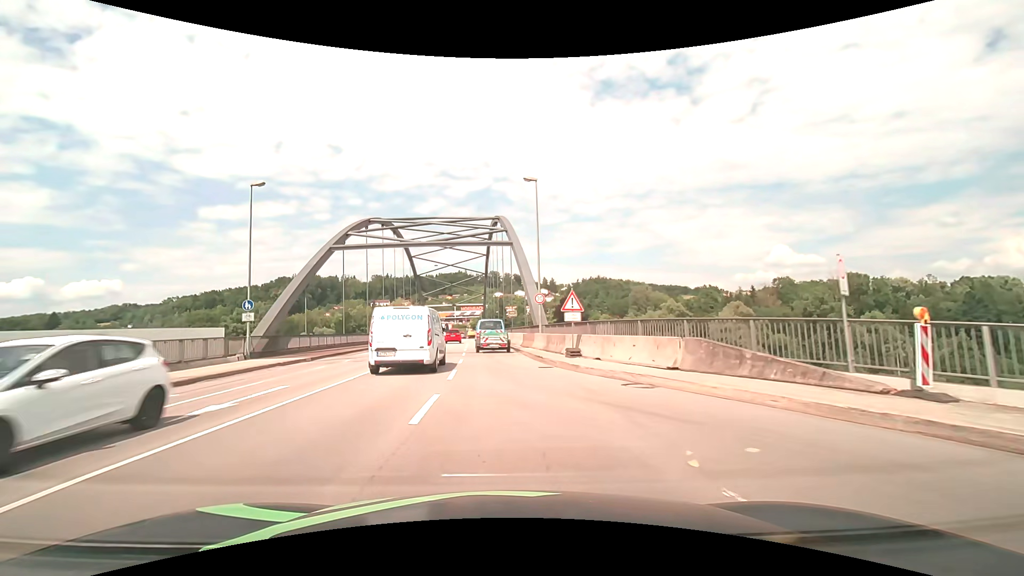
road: primary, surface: asphalt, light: Day
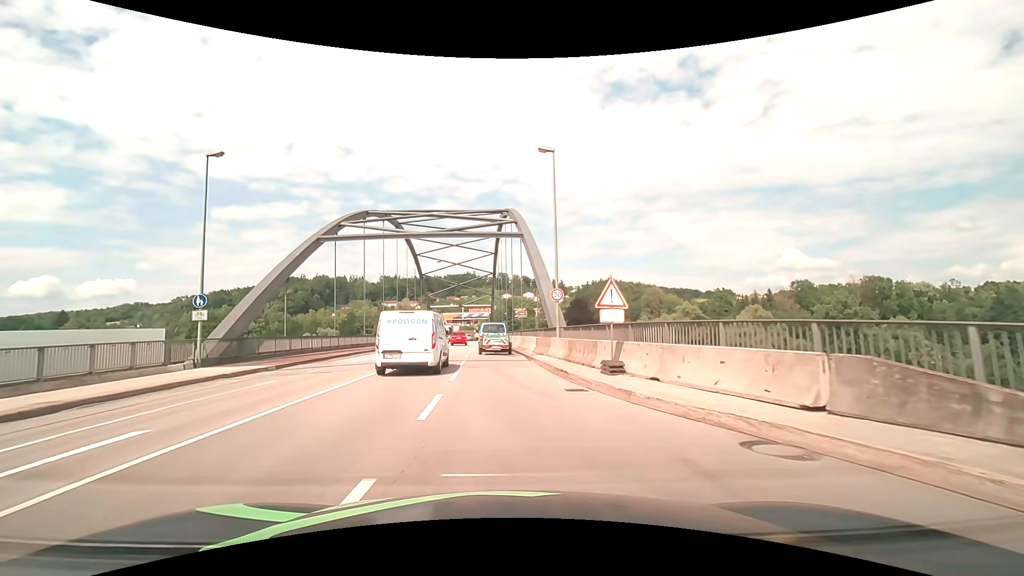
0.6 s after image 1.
(0.0, +5.3) m; -1°
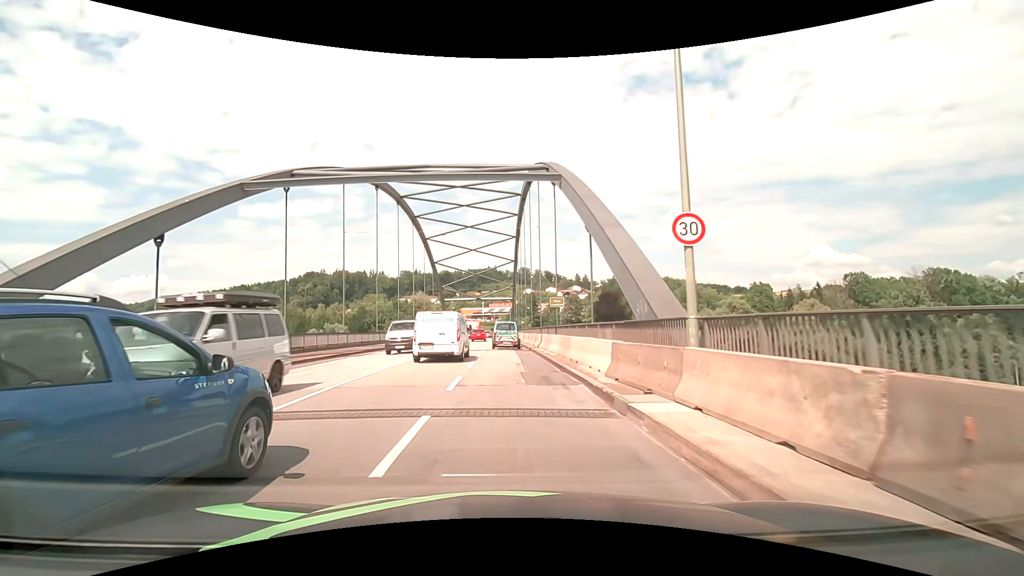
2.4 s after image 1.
(-0.3, +15.0) m; -2°
(0, +10) (0, +20) (0, +30) (0, +40) (-1, +50) (-1, +60) (-1, +70) (-1, +80) (-2, +90) (-2, +100) m
